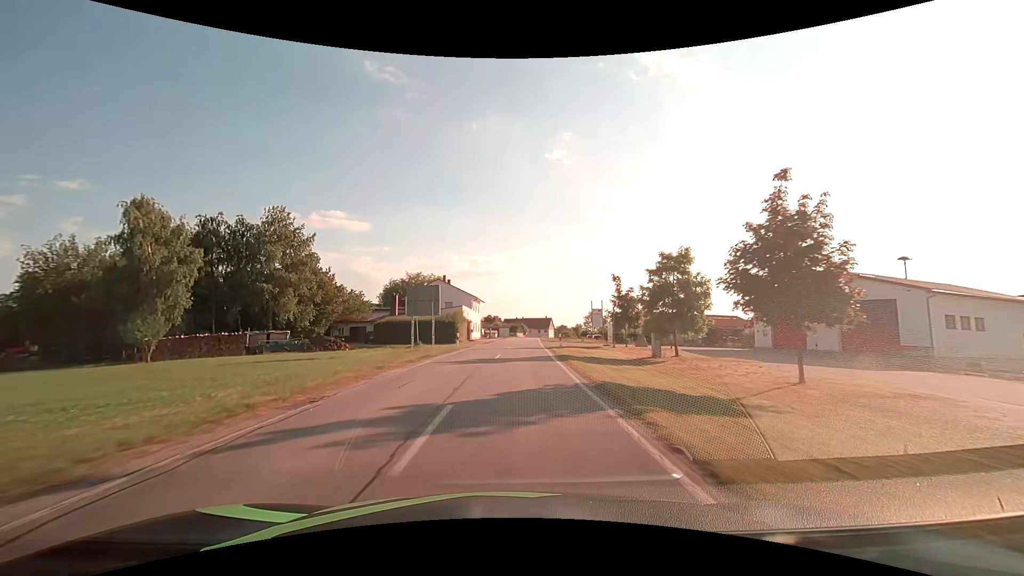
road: secondary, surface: asphalt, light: Day
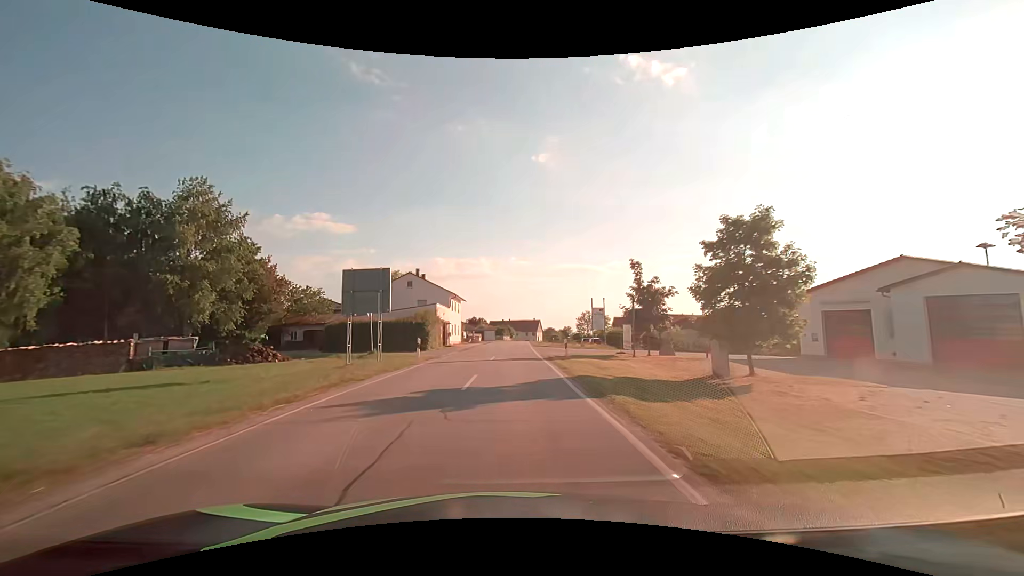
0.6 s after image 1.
(+0.2, +10.5) m; +2°
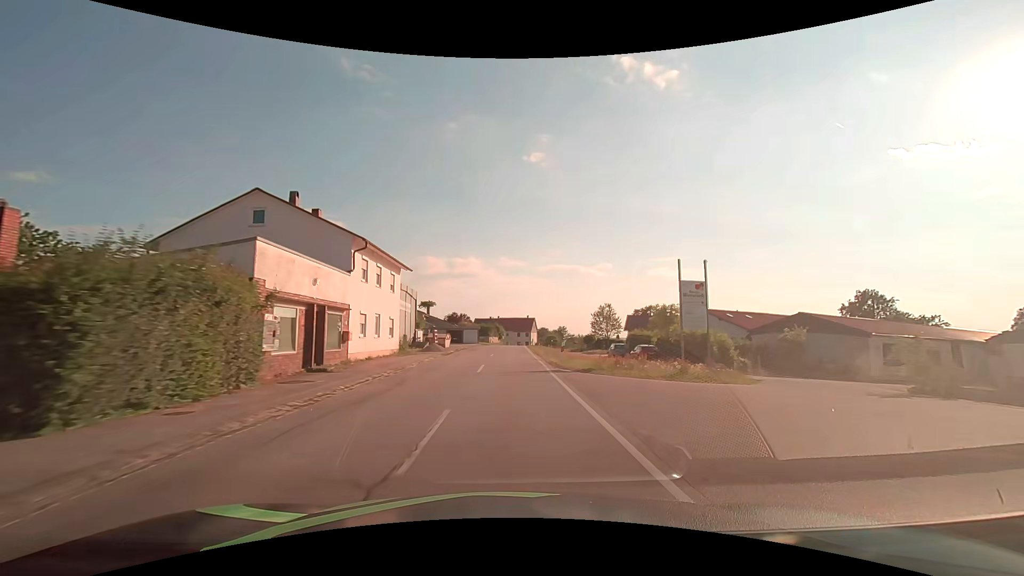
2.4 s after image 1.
(+0.3, +31.5) m; +1°
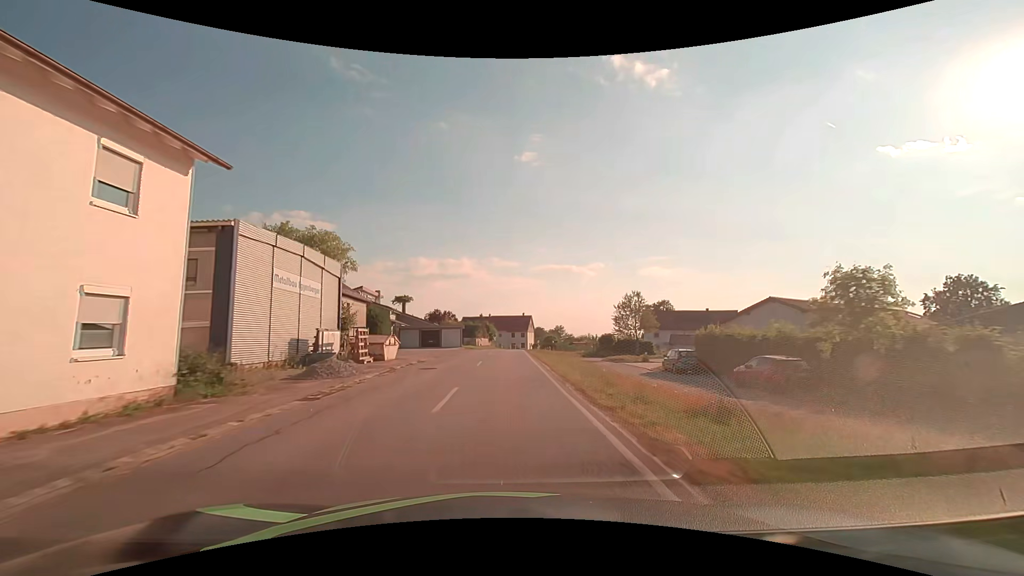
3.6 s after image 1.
(+0.3, +21.1) m; +1°
(0, +10) (0, +20) (0, +30) (0, +40) (0, +50) (0, +60) (+1, +70) (+1, +80) (+2, +90) (+4, +100) m
